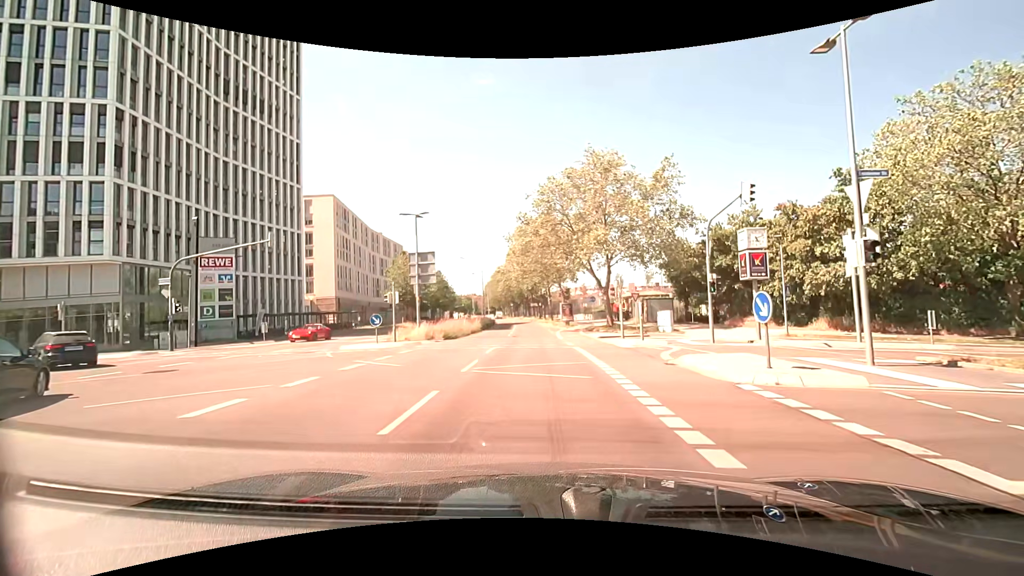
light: Day
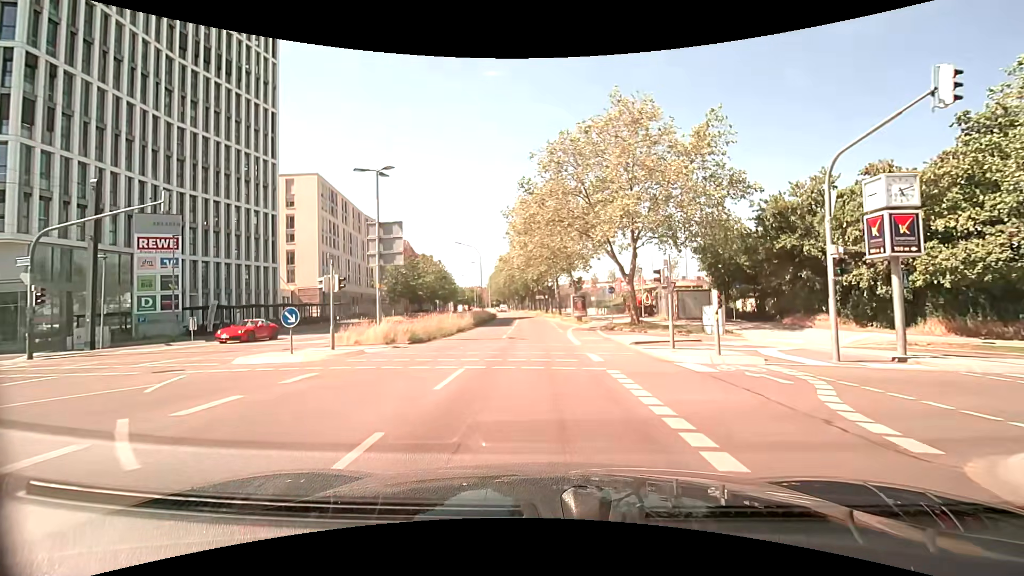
(0.0, +9.3) m; 0°
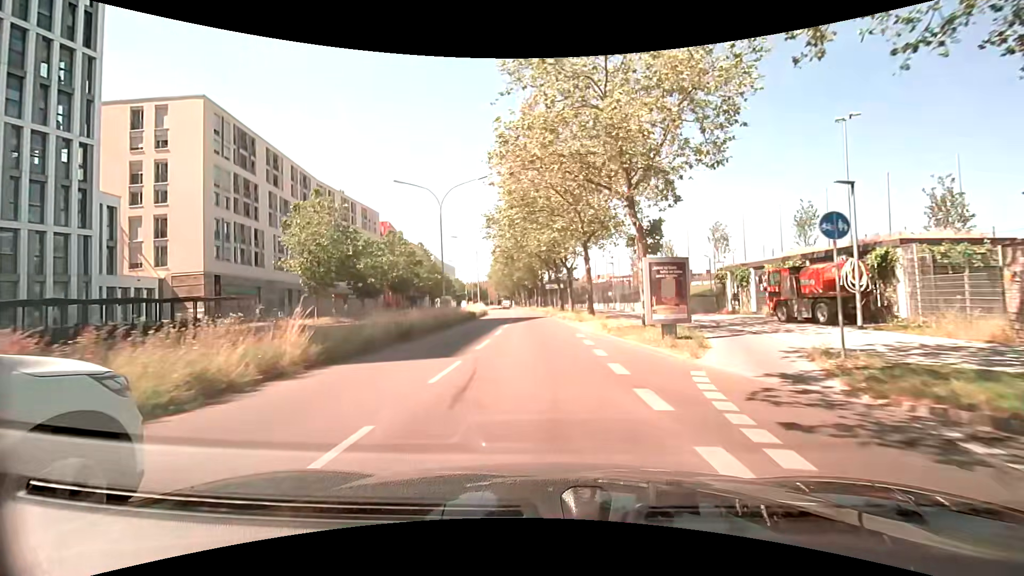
(-0.2, +29.8) m; 0°
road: secondary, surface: asphalt
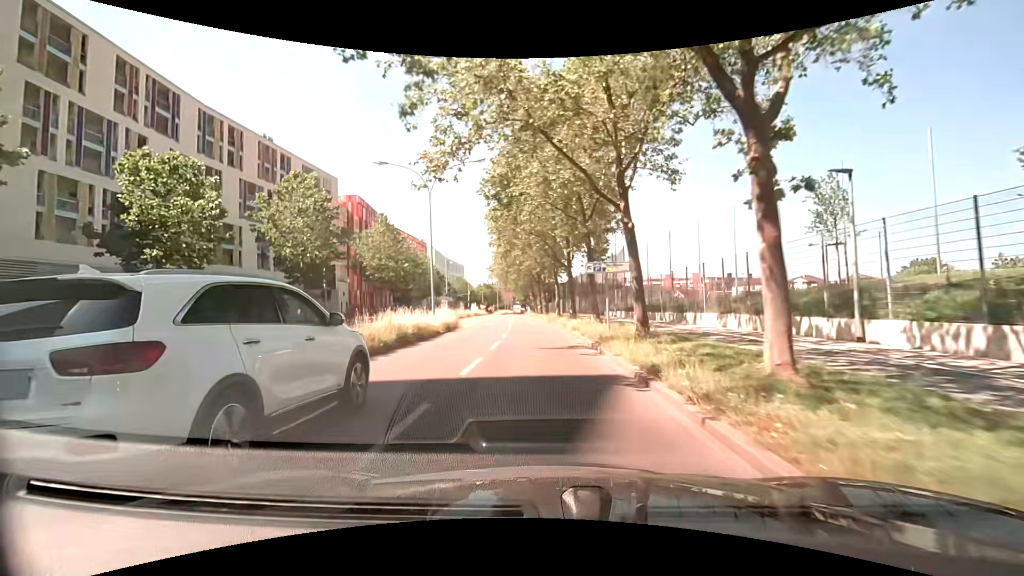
(-1.6, +35.2) m; -3°
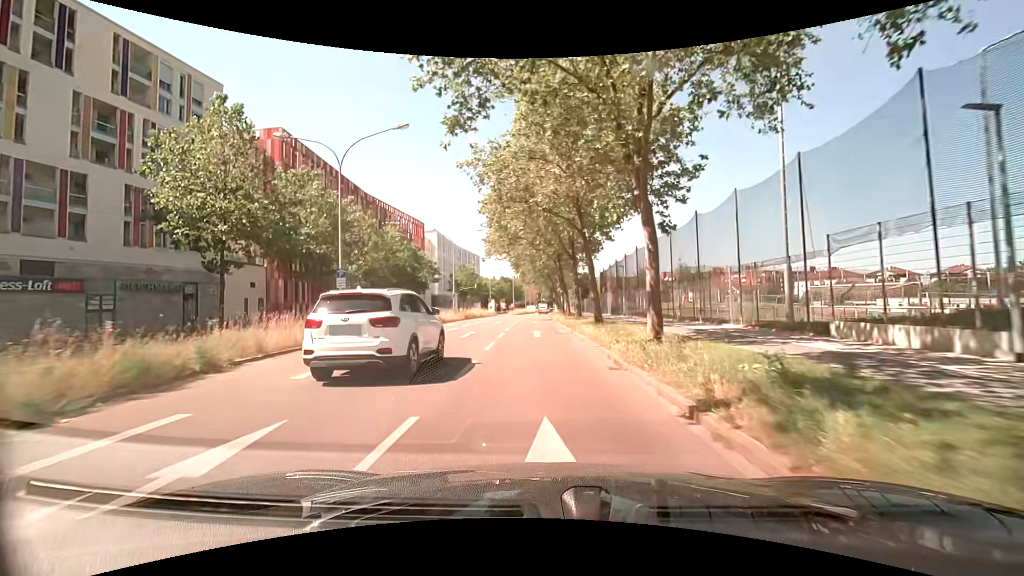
(-1.2, +37.1) m; -3°
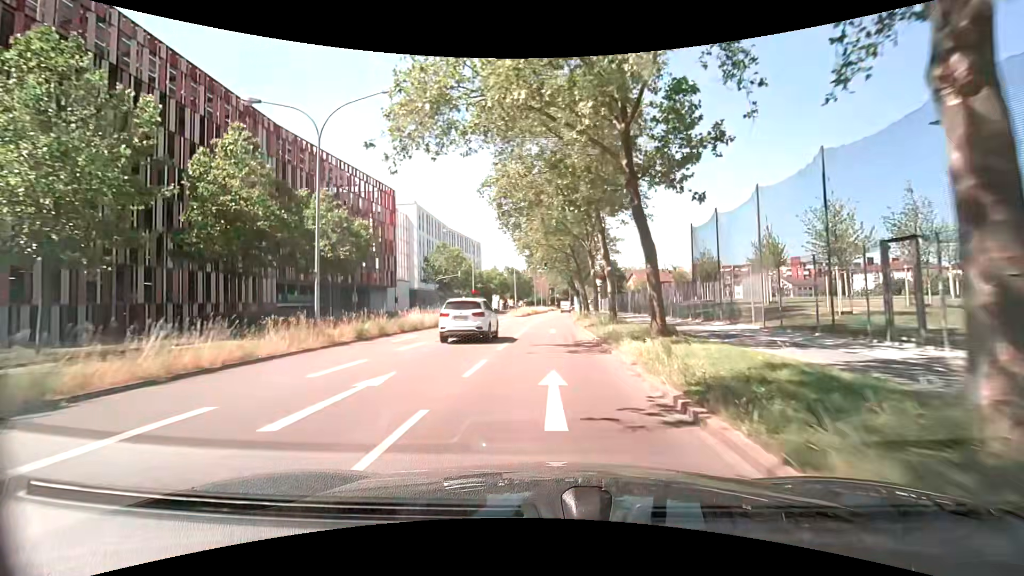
(-1.2, +35.7) m; -2°
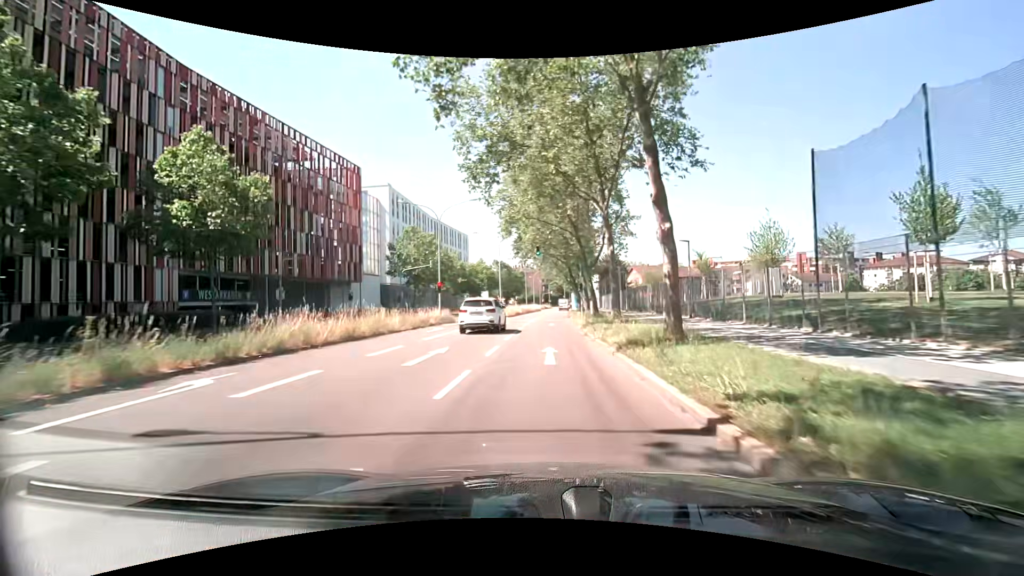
(+0.4, +14.3) m; +2°
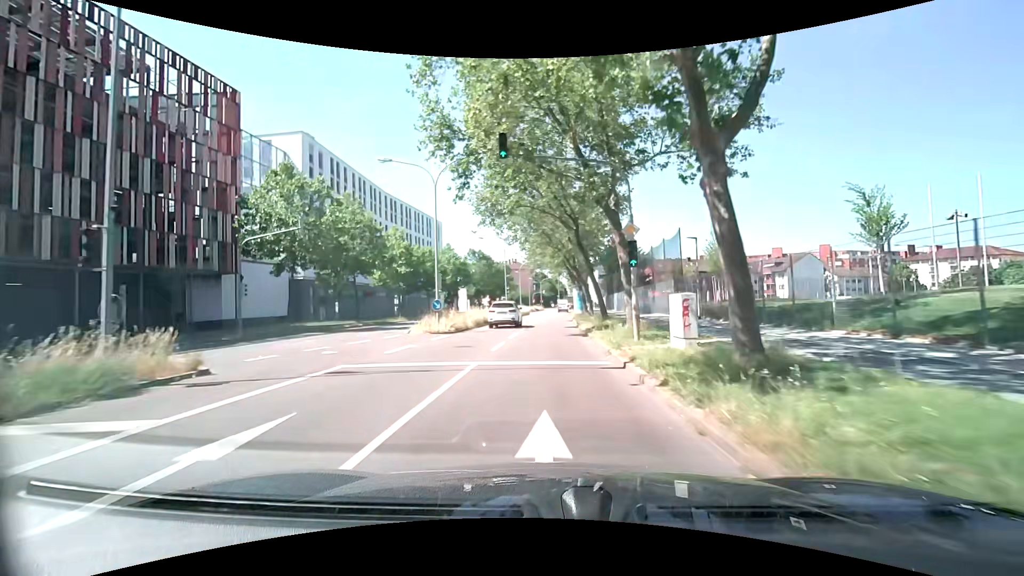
(0.0, +29.8) m; 0°
(0, +10) (0, +20) (0, +30) (+1, +40) (+1, +50) (+1, +60) (+2, +70) (+3, +80) (+3, +90) (+4, +100) m
